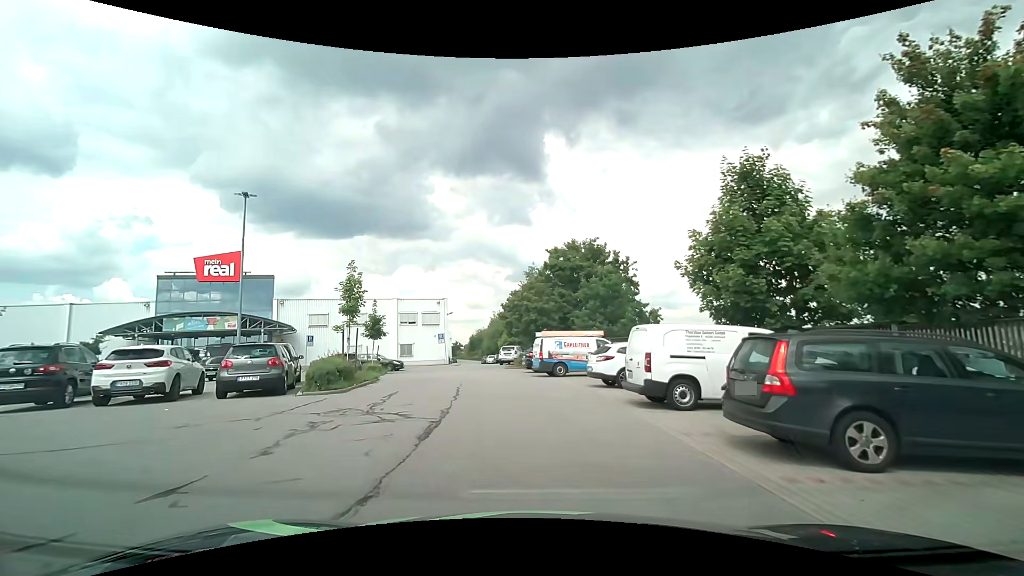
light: Day
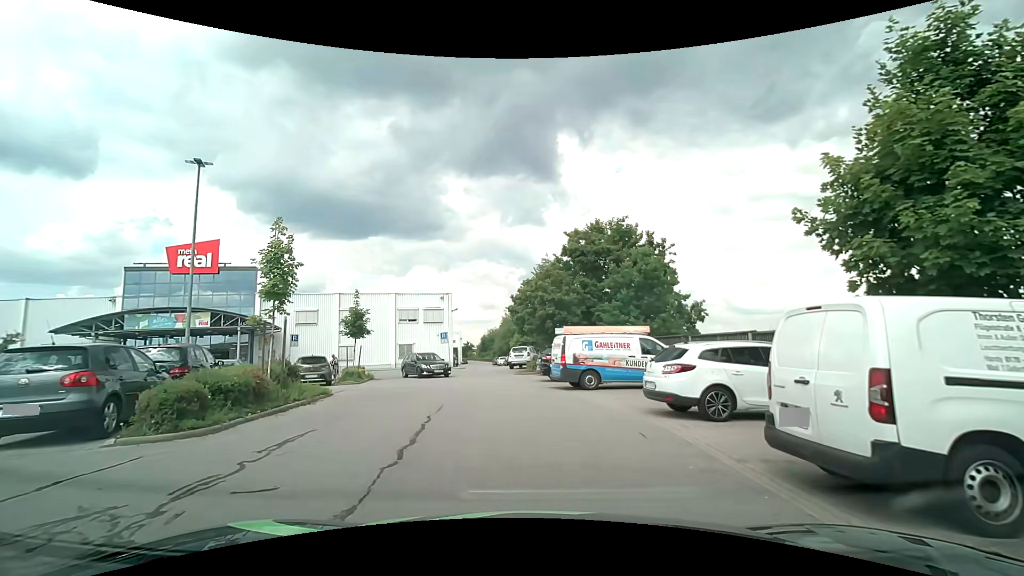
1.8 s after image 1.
(-0.1, +6.5) m; -3°
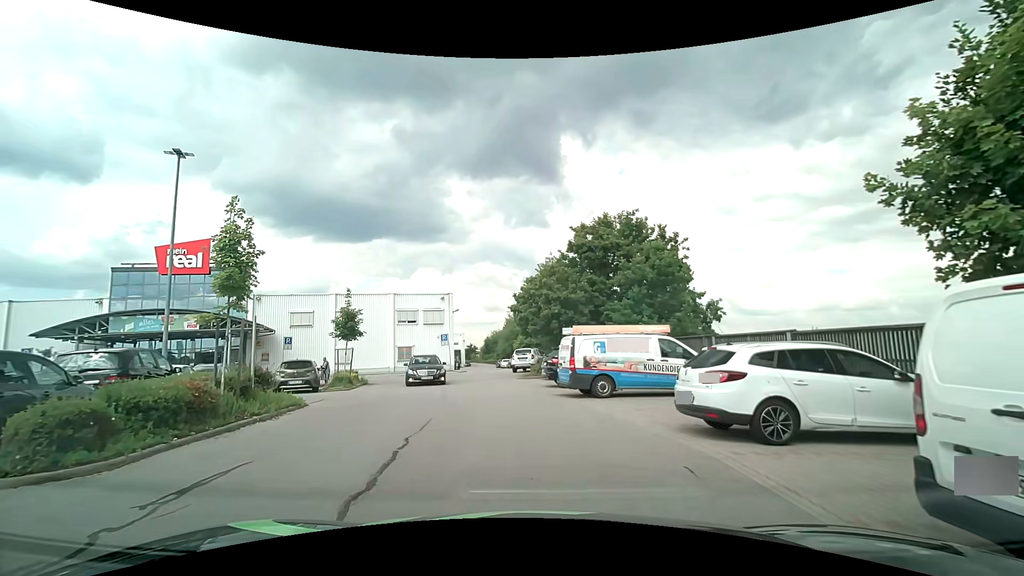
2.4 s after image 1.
(0.0, +2.0) m; 0°
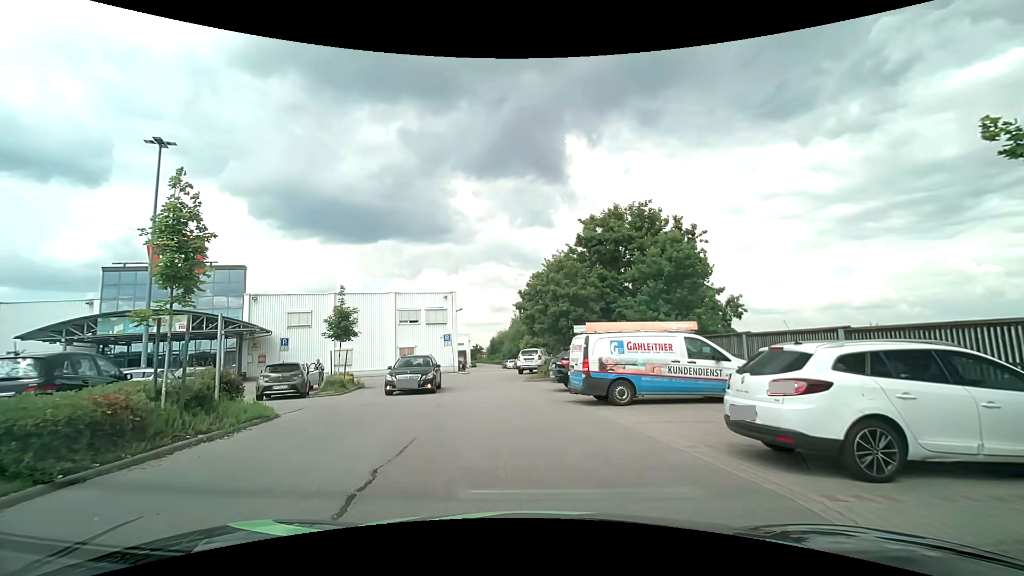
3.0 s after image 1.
(0.0, +1.9) m; 0°
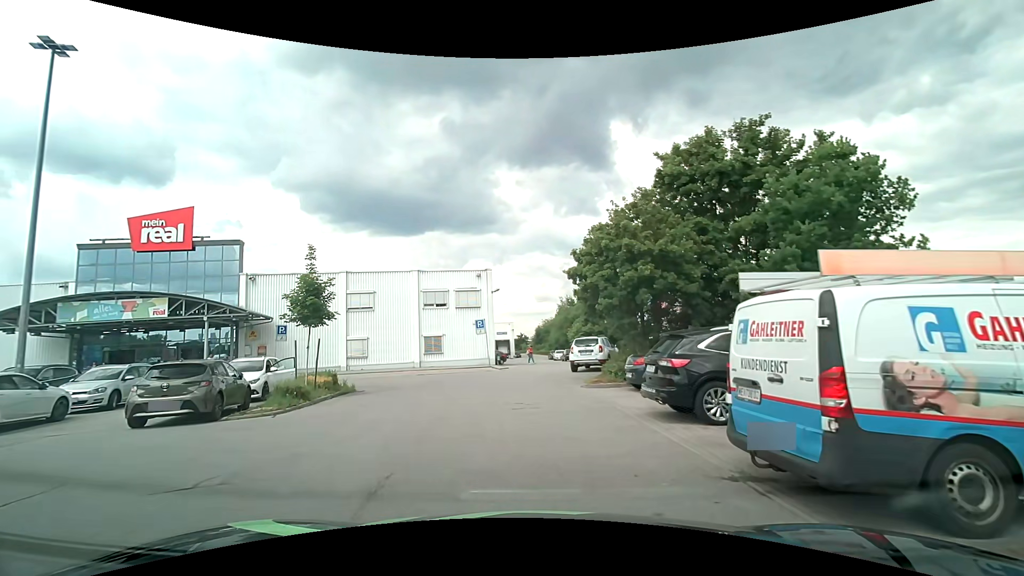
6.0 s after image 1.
(-0.3, +8.8) m; -5°
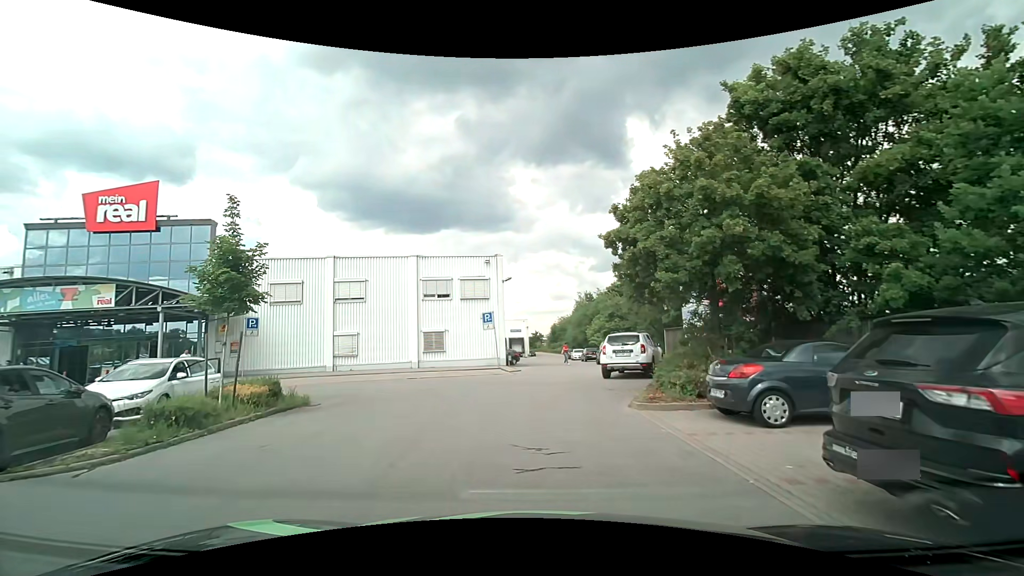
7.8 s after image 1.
(-0.1, +5.6) m; -2°
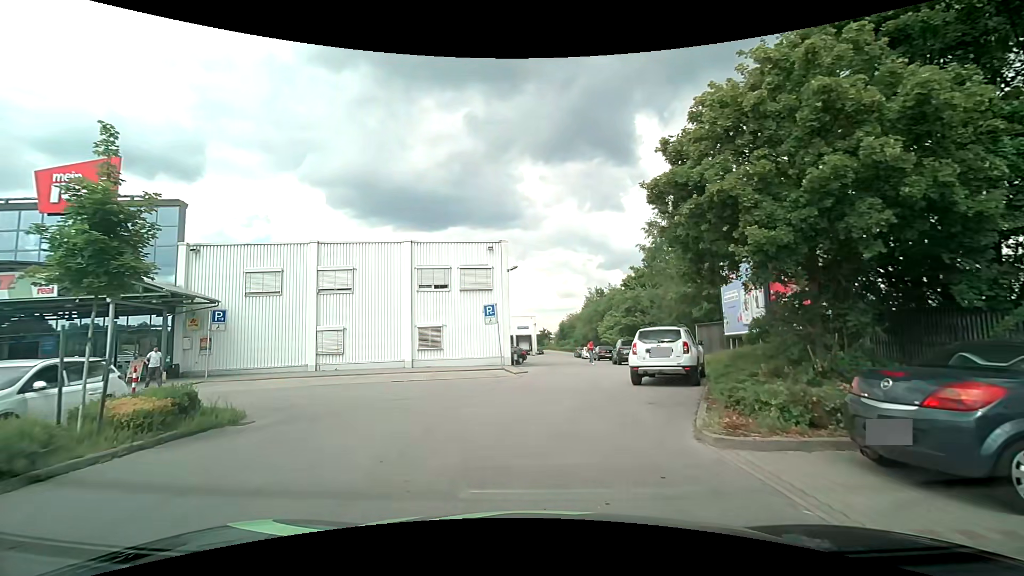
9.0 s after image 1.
(0.0, +3.9) m; -1°
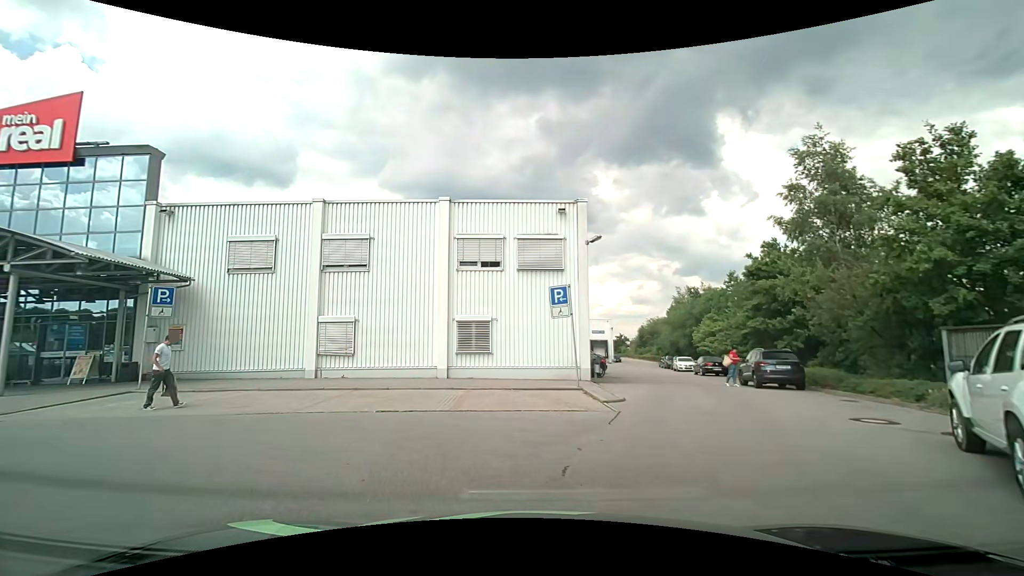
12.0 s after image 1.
(-0.4, +9.3) m; -8°
